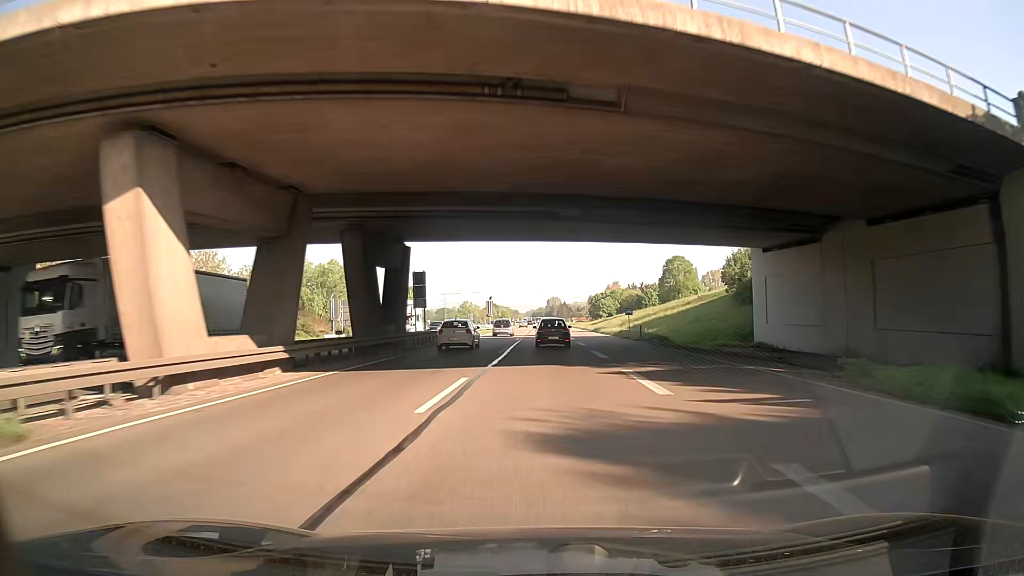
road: trunk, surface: asphalt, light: Day
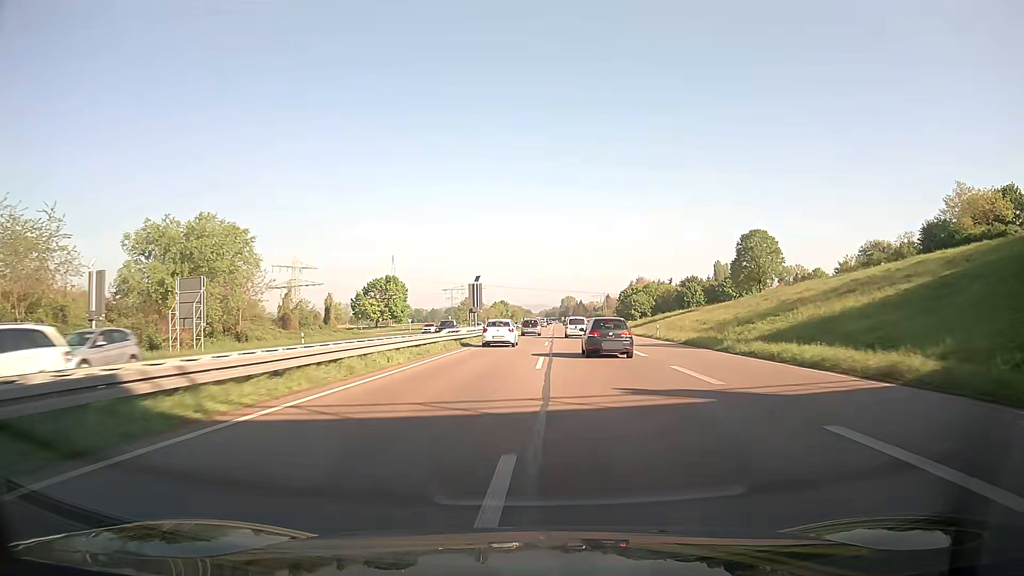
(-0.7, +46.1) m; -1°
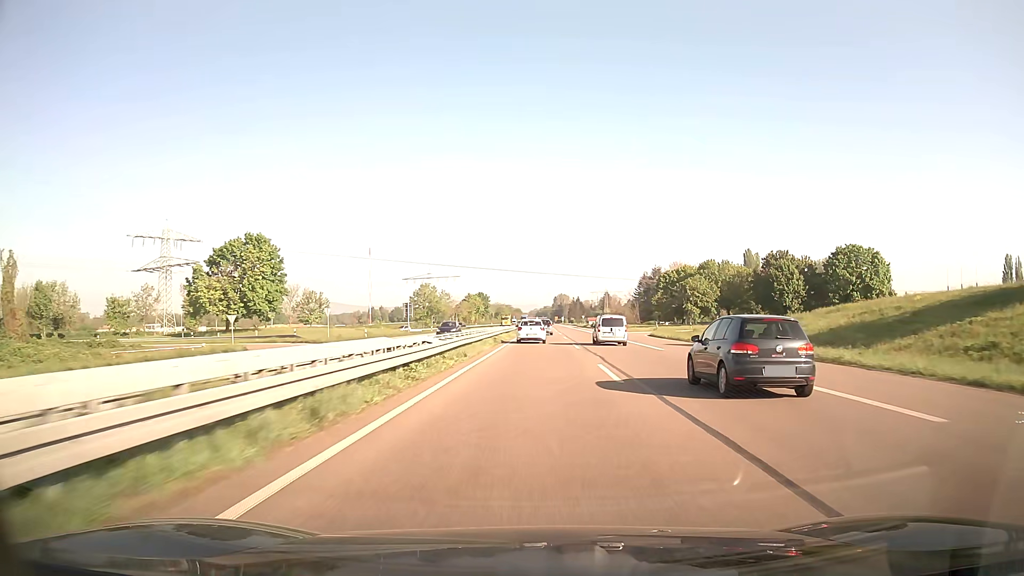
(+0.5, +78.4) m; +1°
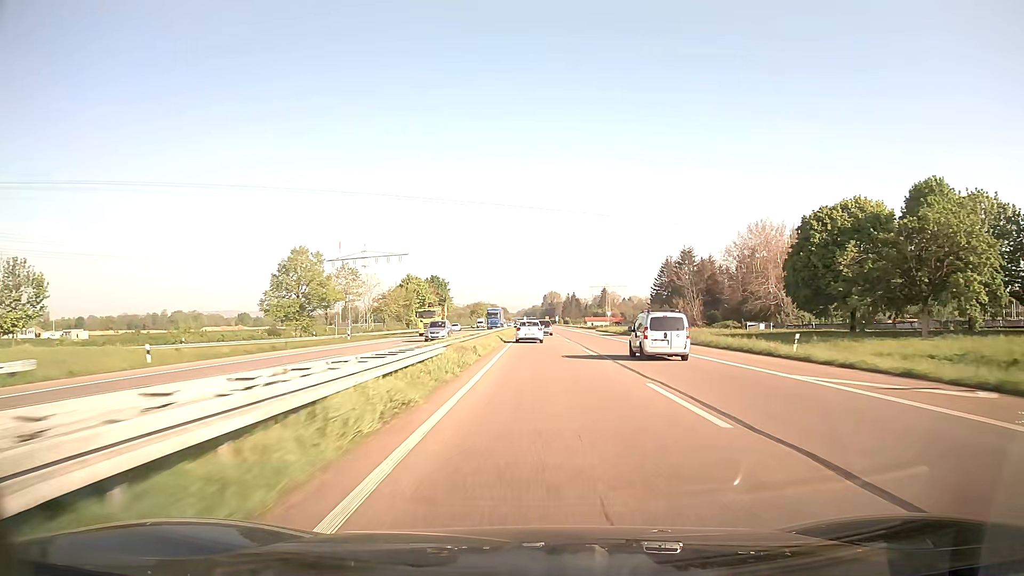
(+0.7, +80.2) m; +1°
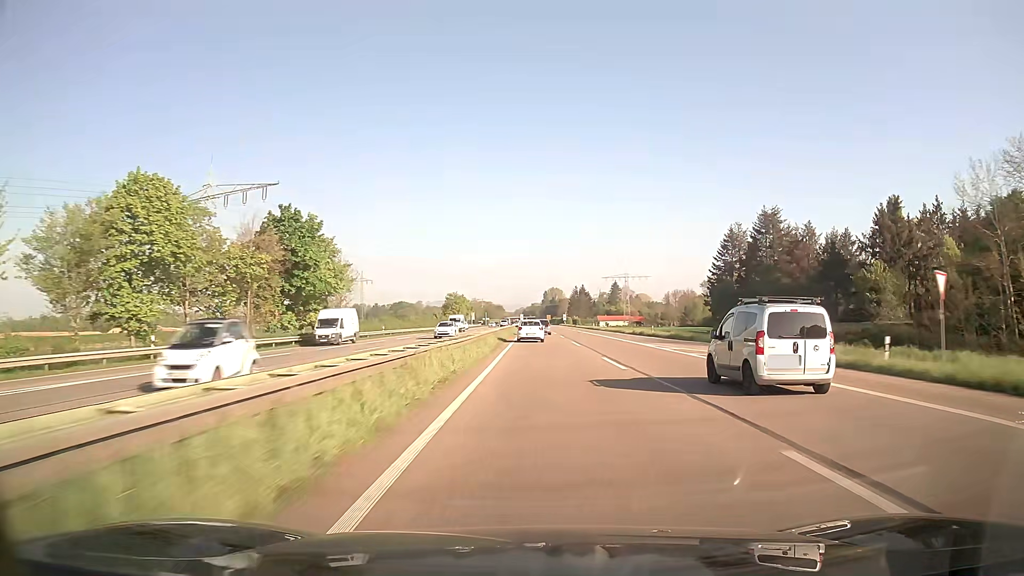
(+0.3, +81.7) m; 0°
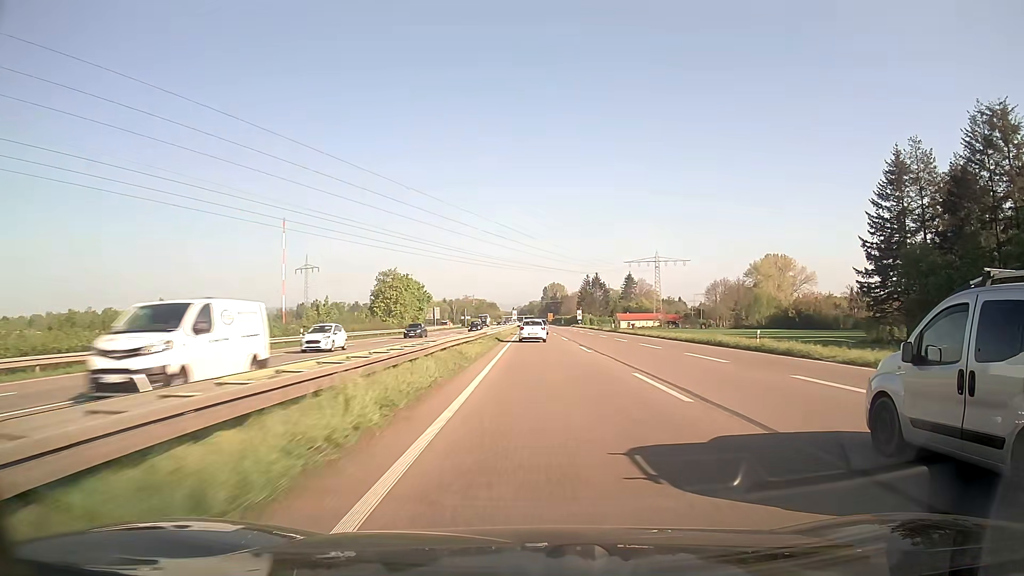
(0.0, +81.8) m; 0°
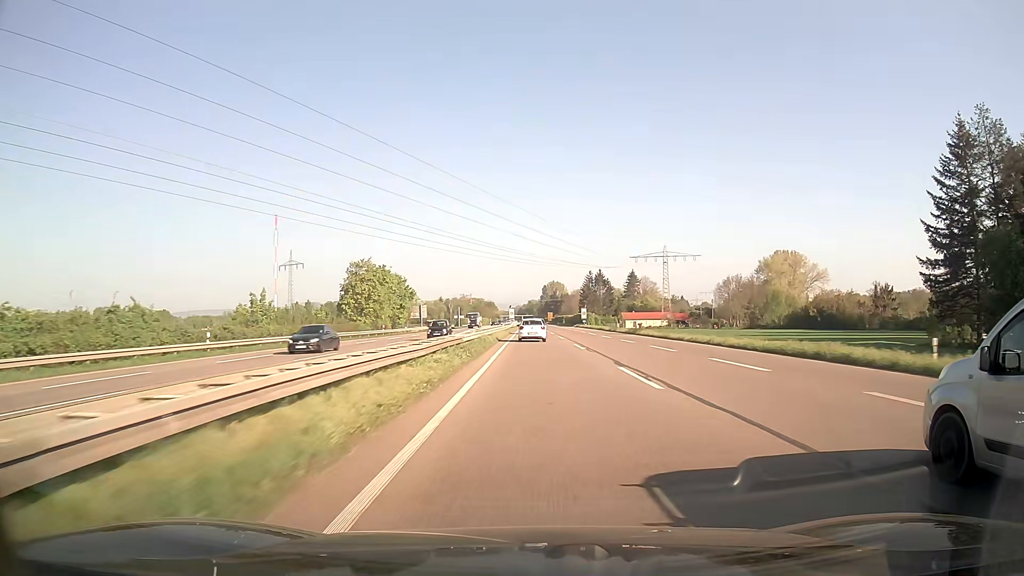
(0.0, +16.3) m; 0°
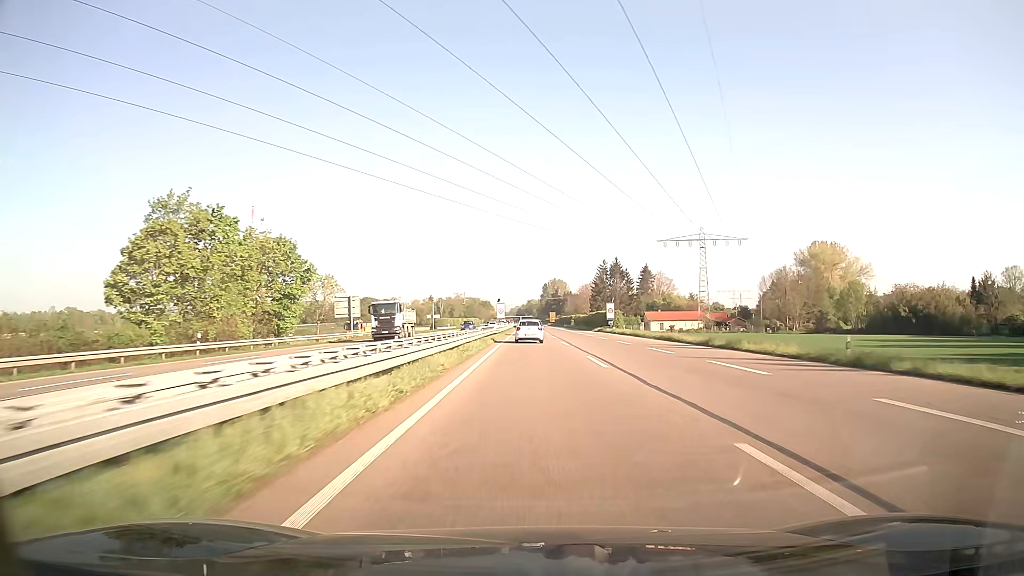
(+0.1, +49.0) m; 0°
(0, +10) (0, +20) (0, +30) (0, +40) (0, +50) (0, +60) (0, +70) (0, +80) (0, +90) (0, +100) m
